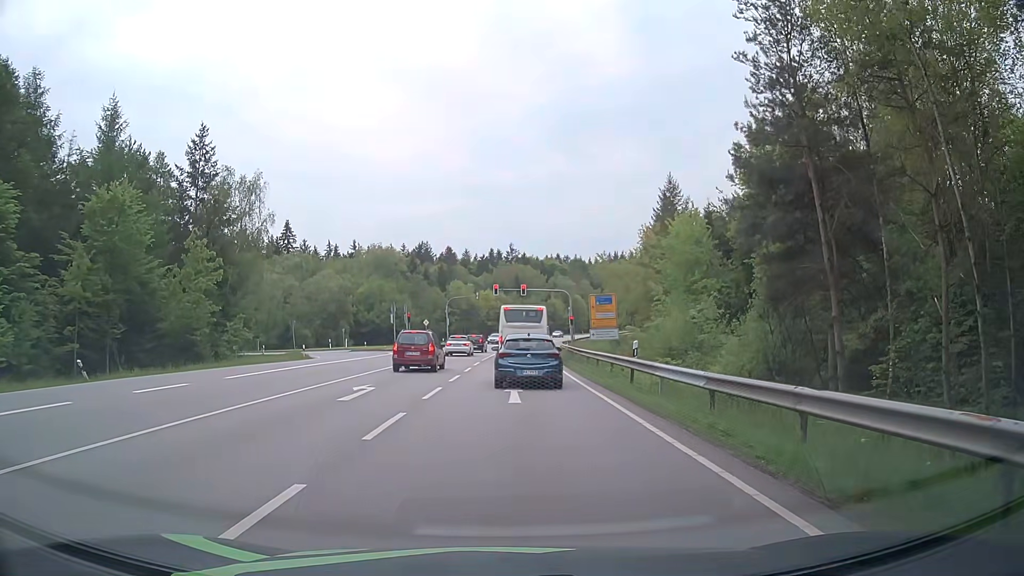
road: secondary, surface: asphalt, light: Day
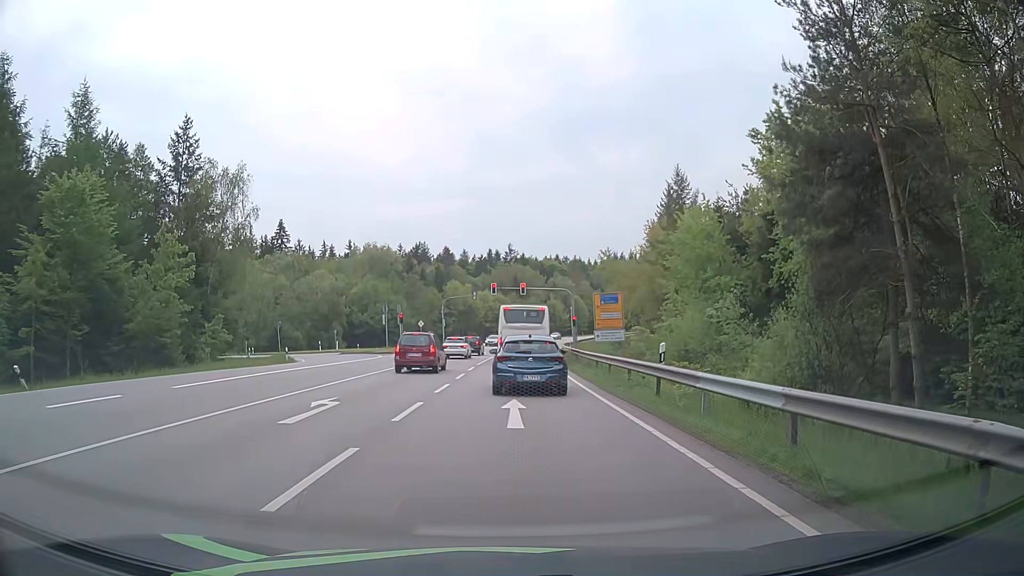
(0.0, +3.6) m; -1°
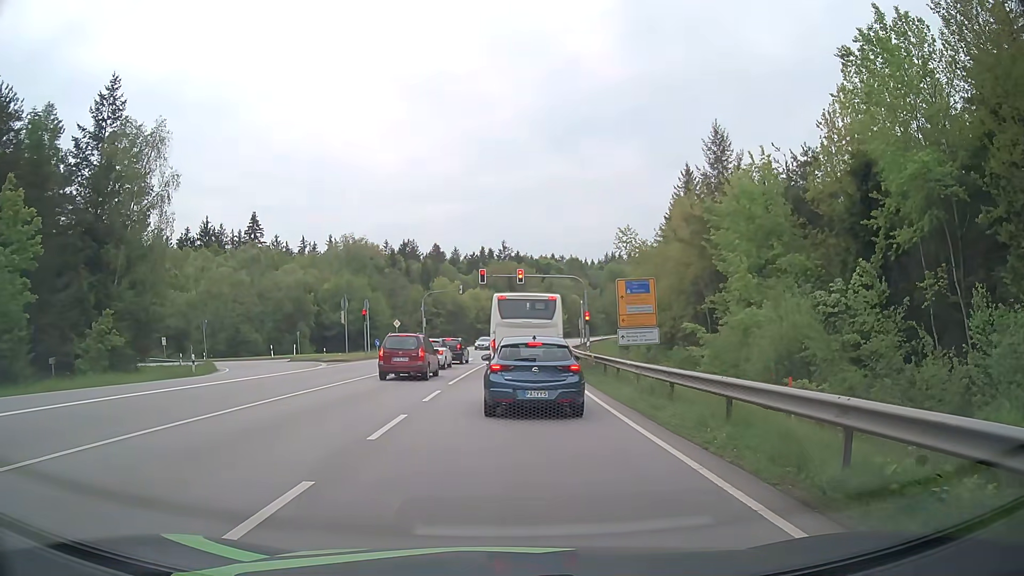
(+0.2, +13.6) m; +1°
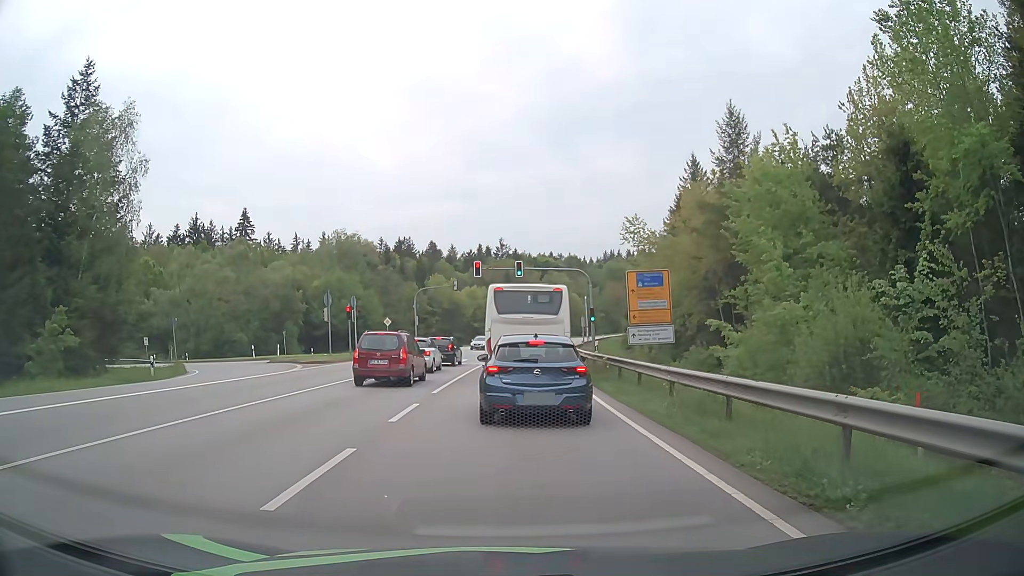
(0.0, +4.0) m; 0°
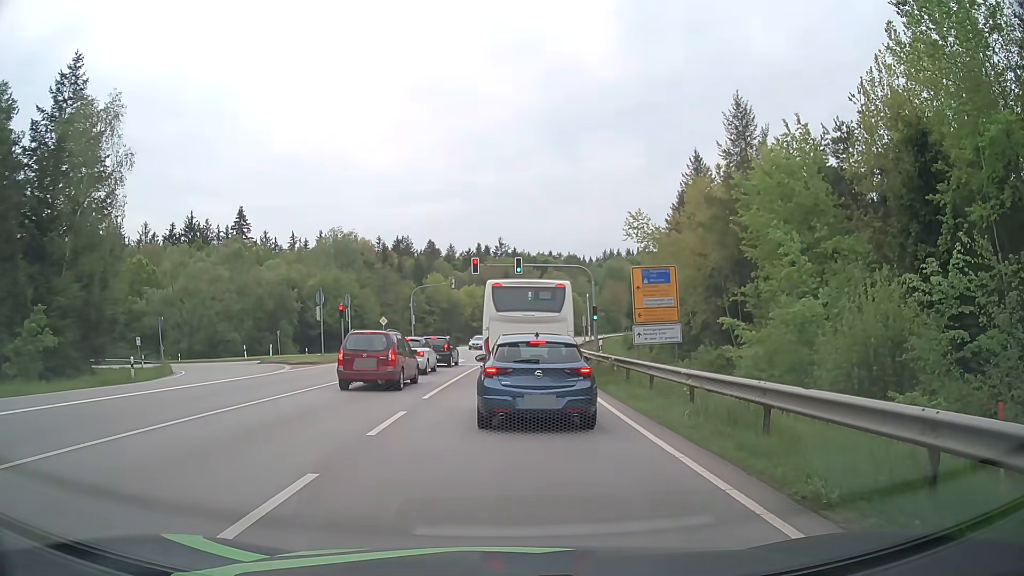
(0.0, +1.6) m; +1°
